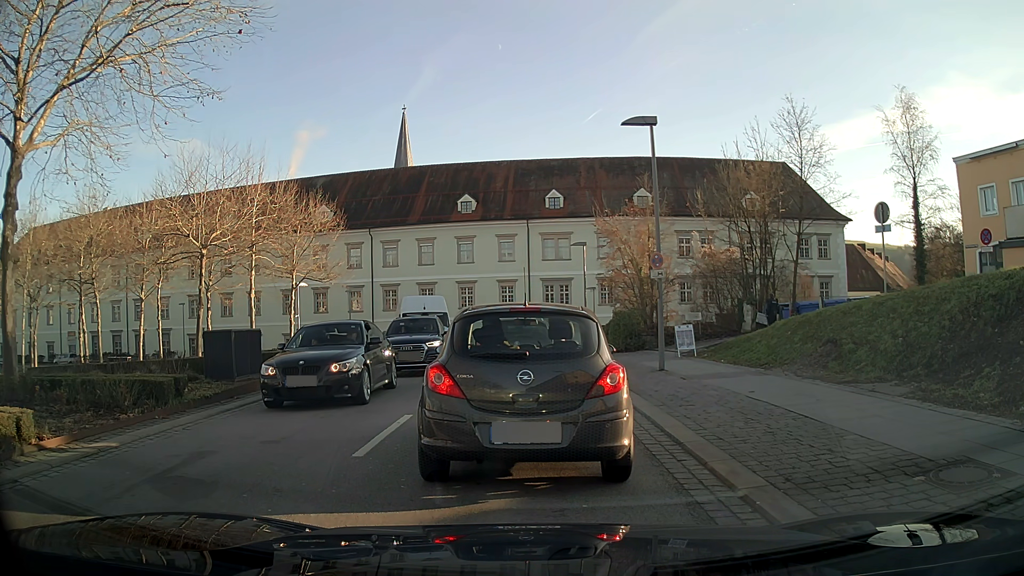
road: tertiary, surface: asphalt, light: Day
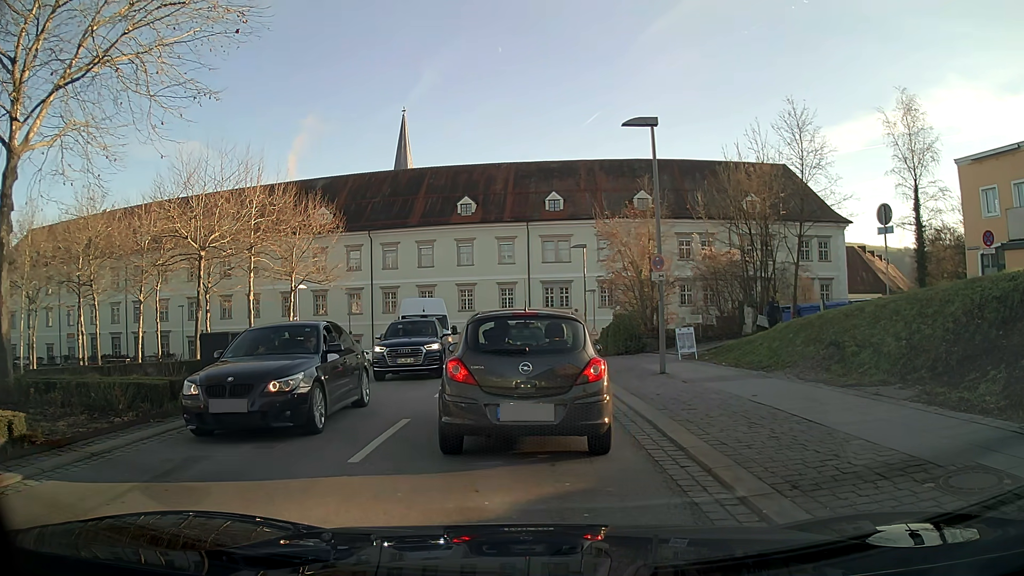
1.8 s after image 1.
(0.0, +0.1) m; 0°
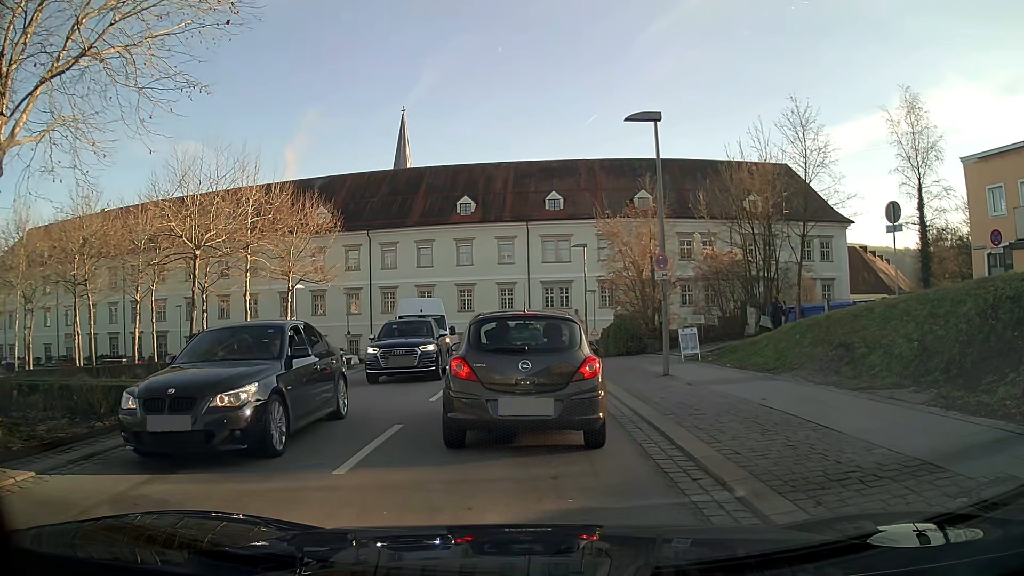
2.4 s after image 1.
(0.0, +0.5) m; 0°
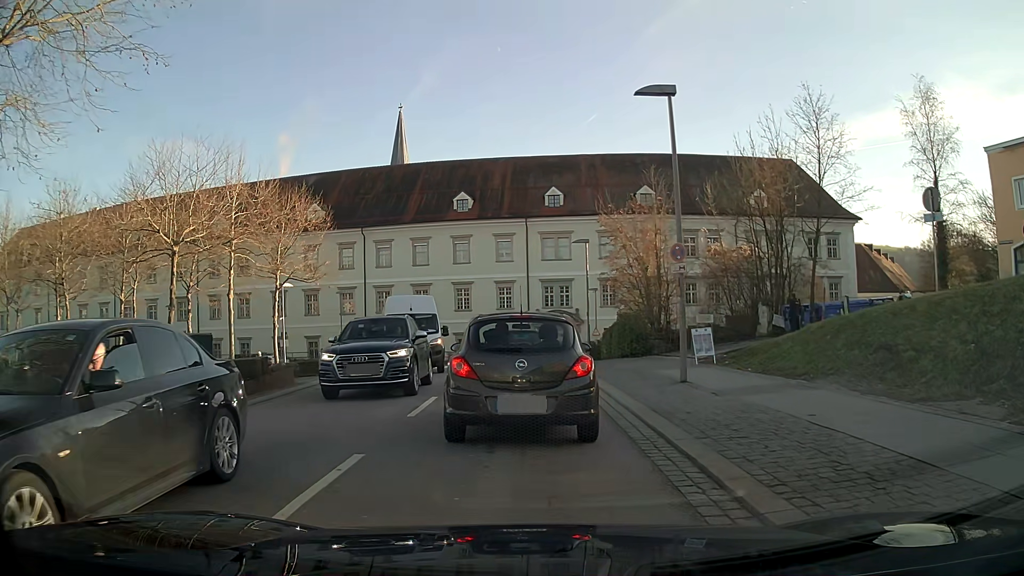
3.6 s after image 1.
(0.0, +2.1) m; -1°
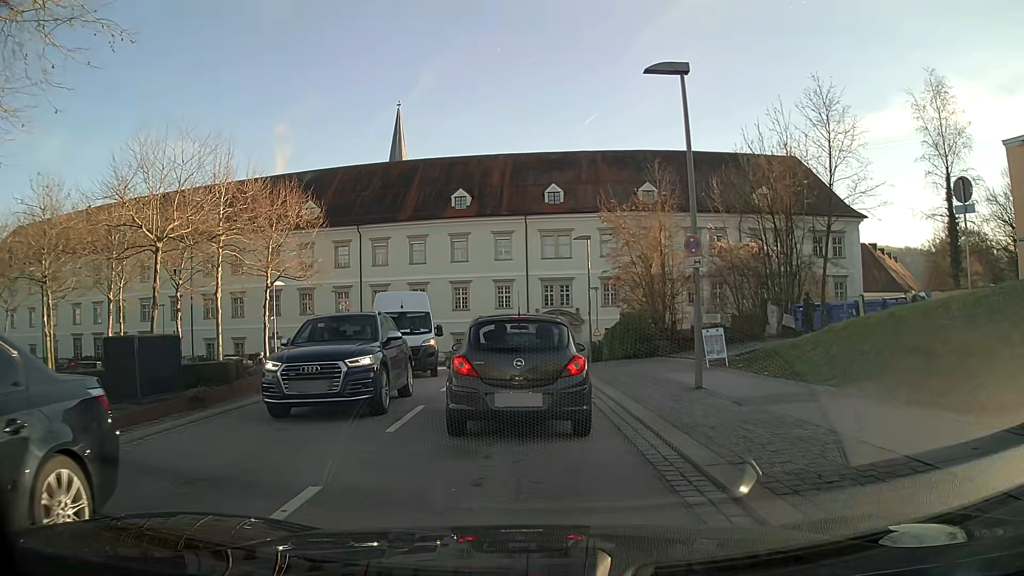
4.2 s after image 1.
(0.0, +1.5) m; 0°
